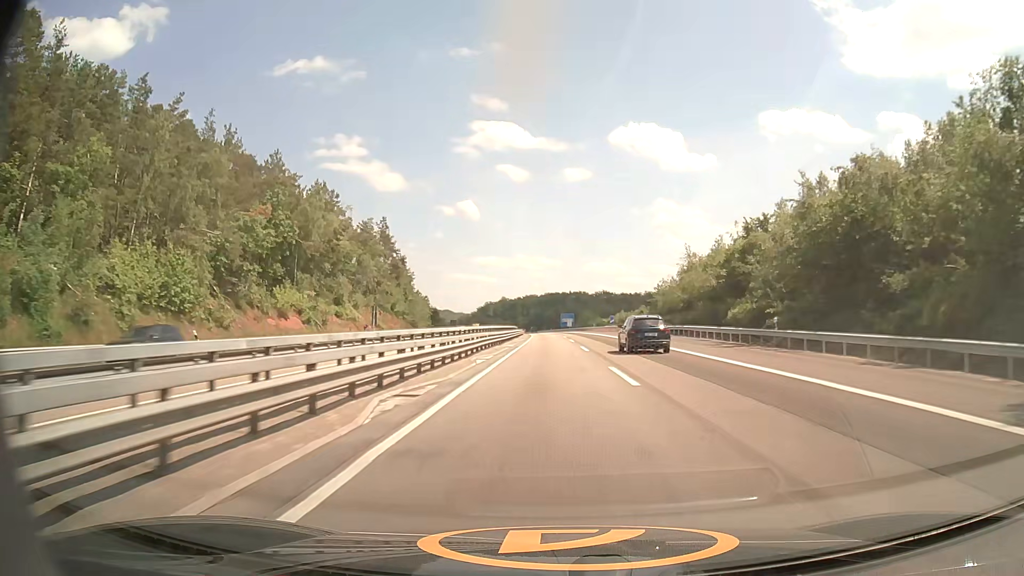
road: motorway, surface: asphalt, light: Day
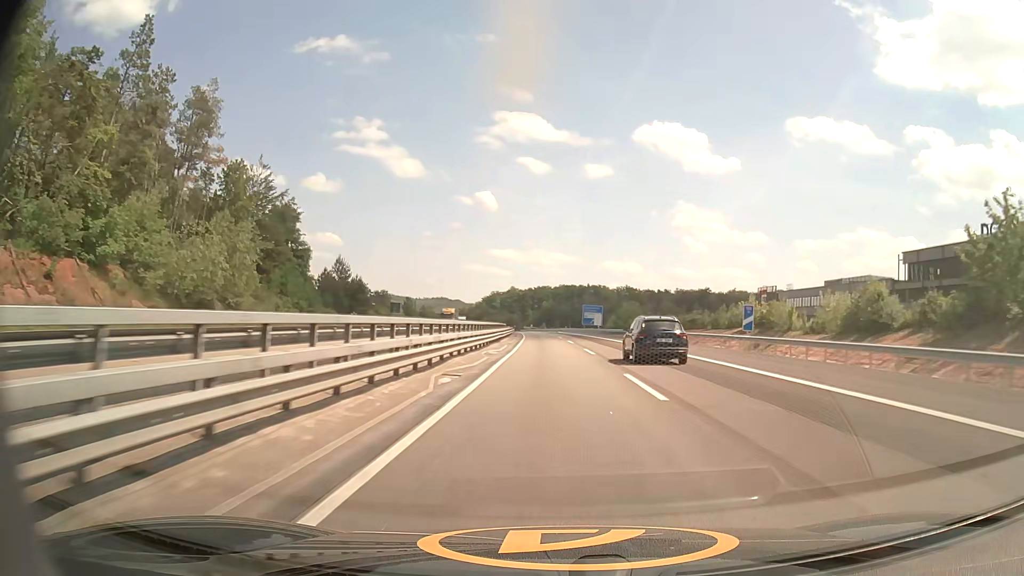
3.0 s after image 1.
(-0.7, +73.6) m; -1°
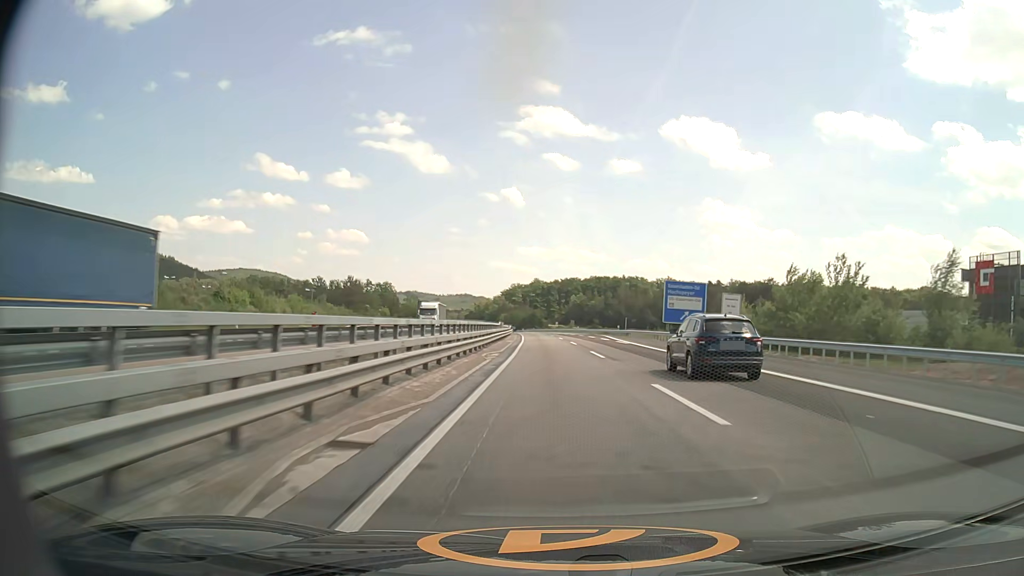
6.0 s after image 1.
(-1.5, +74.0) m; -2°
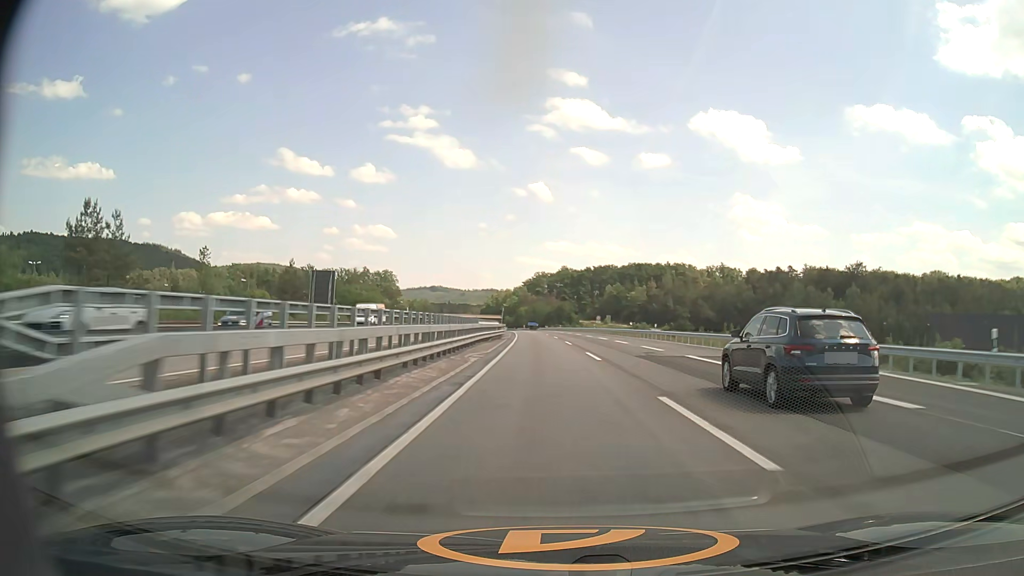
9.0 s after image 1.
(-1.3, +73.9) m; -2°
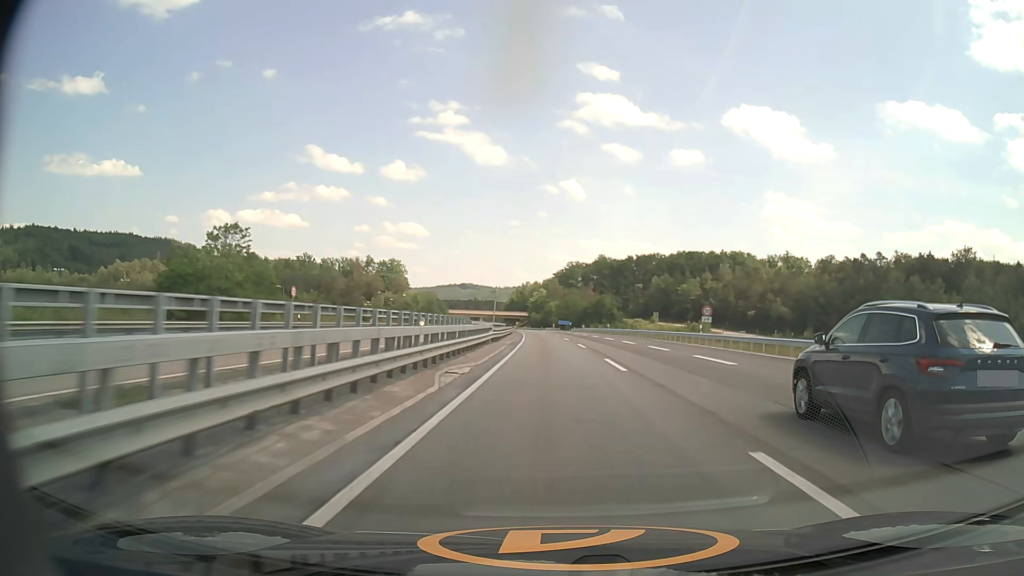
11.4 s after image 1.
(-1.4, +58.3) m; -3°
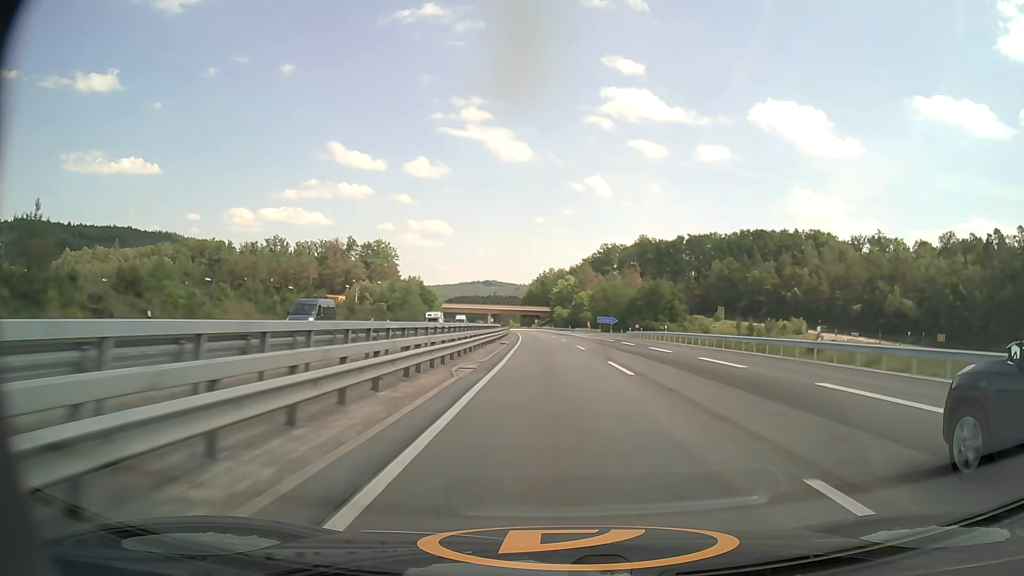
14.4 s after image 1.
(-1.5, +72.4) m; -2°
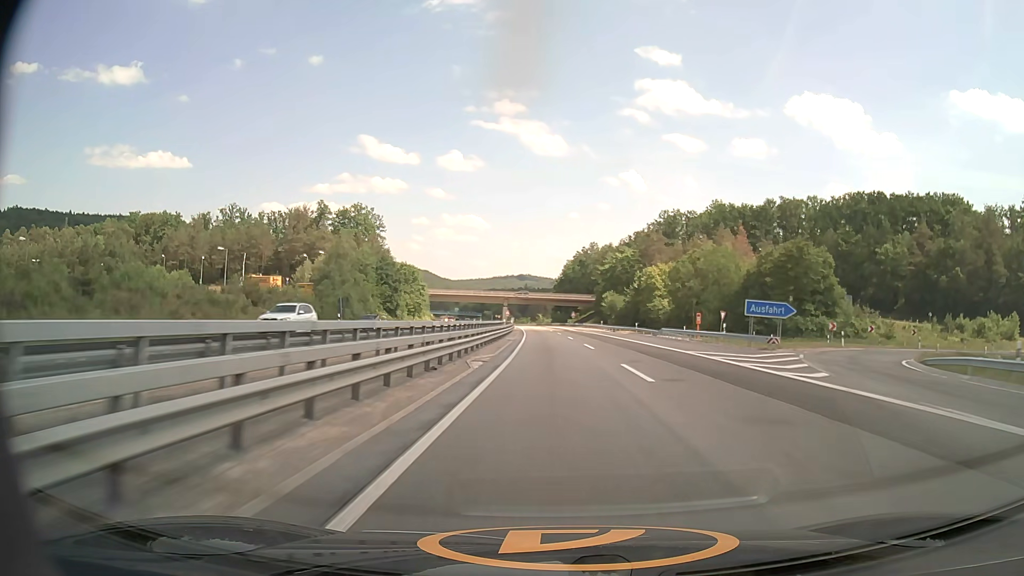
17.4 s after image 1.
(-1.9, +73.6) m; -3°
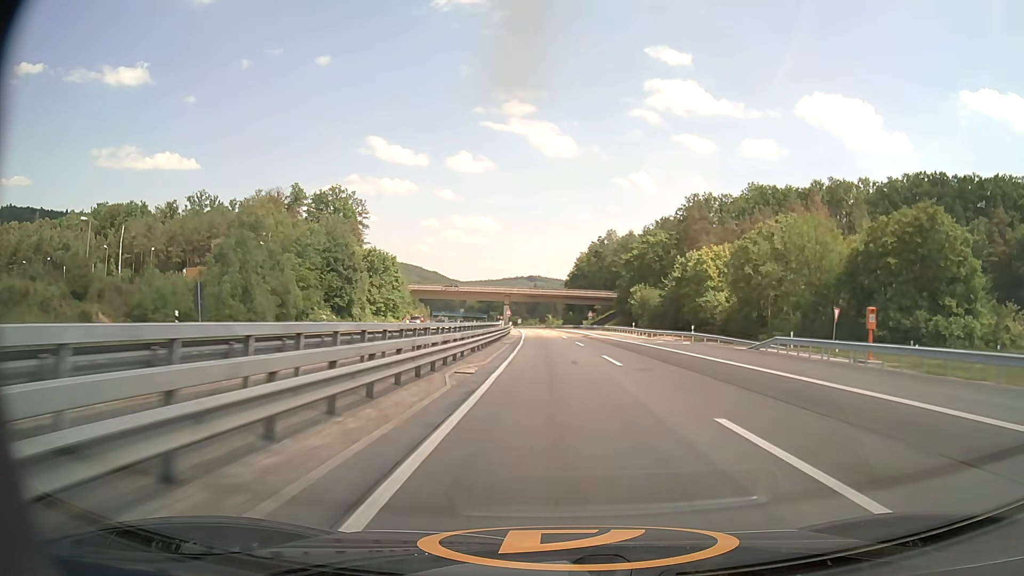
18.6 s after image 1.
(-0.2, +29.4) m; -1°
(0, +10) (0, +20) (0, +30) (0, +40) (-1, +50) (-1, +60) (-1, +70) (-2, +80) (-2, +90) (-3, +100) m
